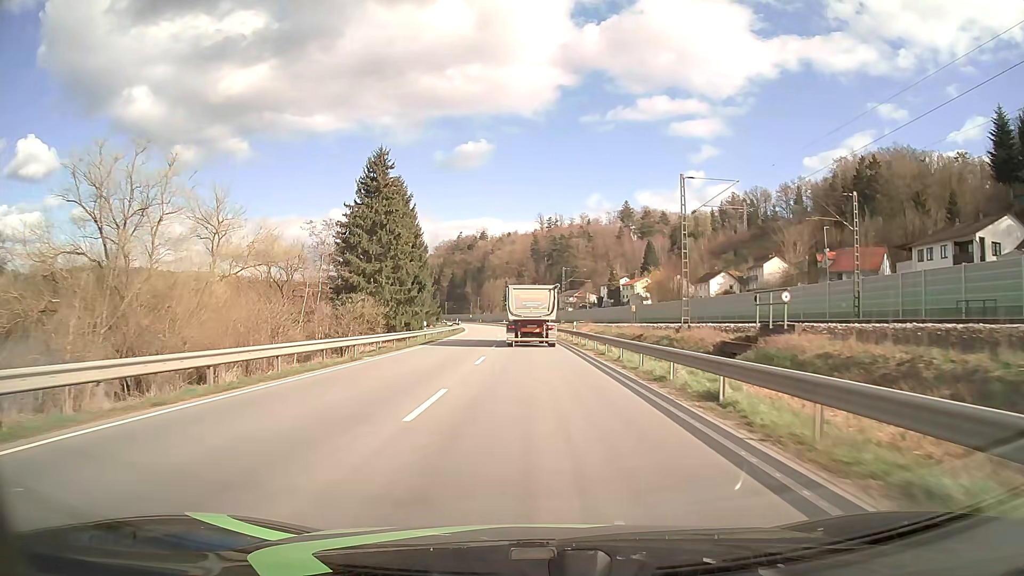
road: primary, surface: asphalt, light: Day
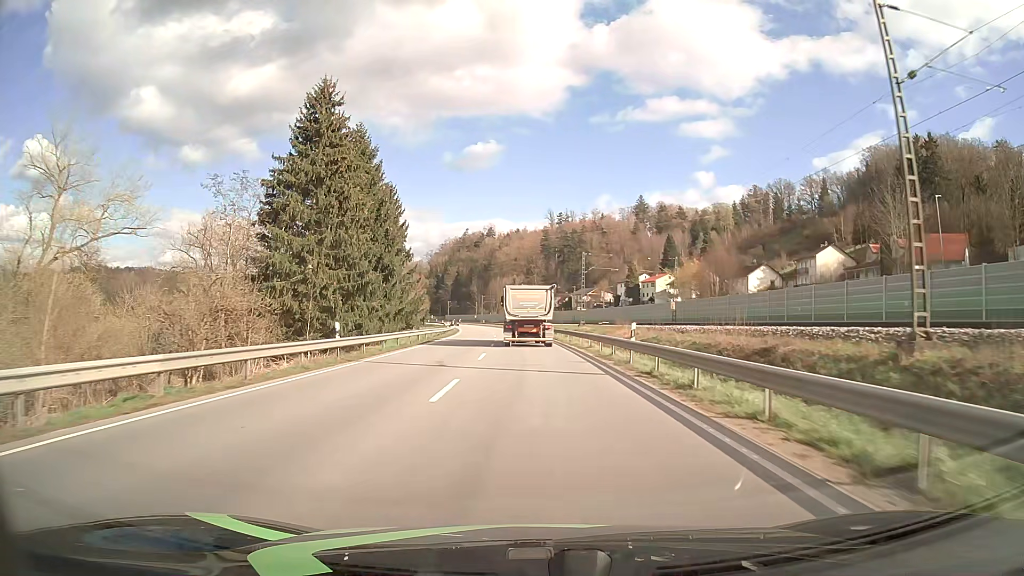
(-0.1, +22.3) m; -1°
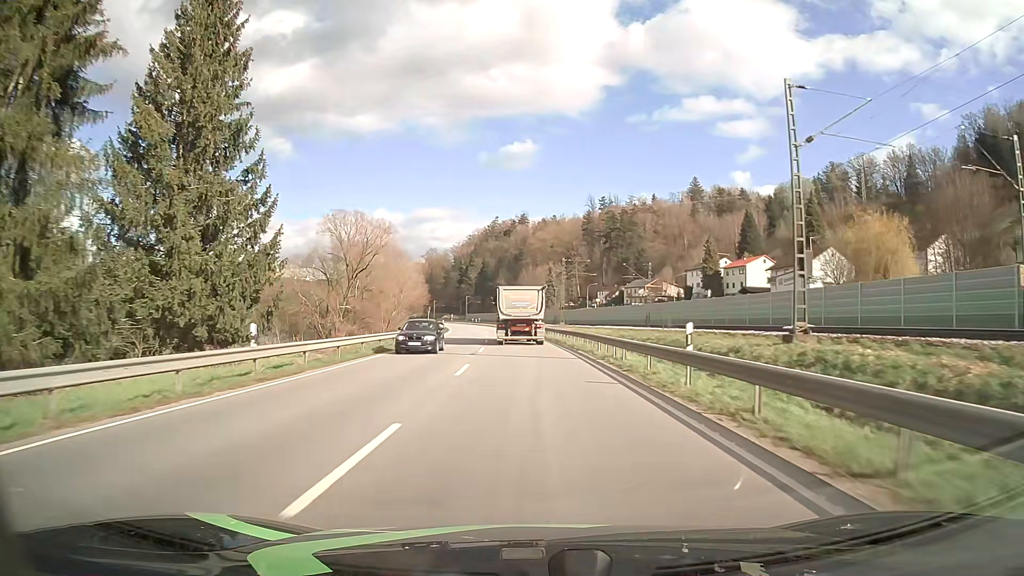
(-1.3, +55.8) m; -3°
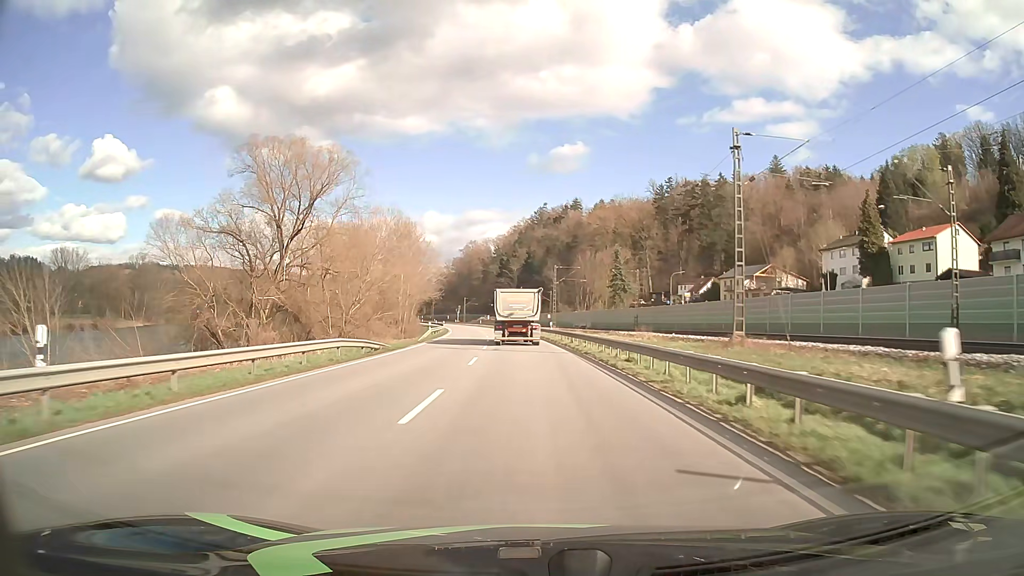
(-1.8, +57.1) m; -4°
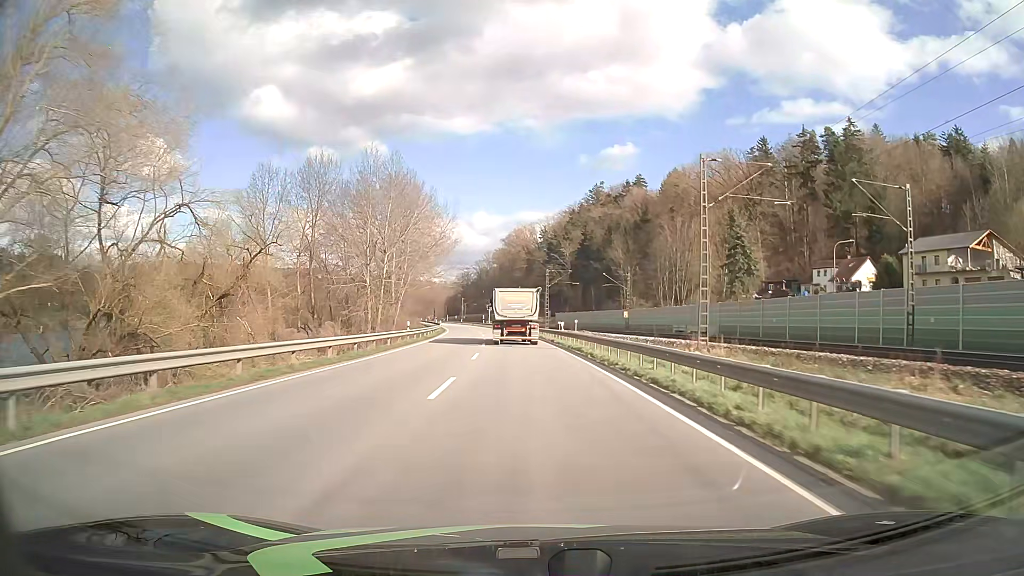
(-2.3, +58.7) m; -4°
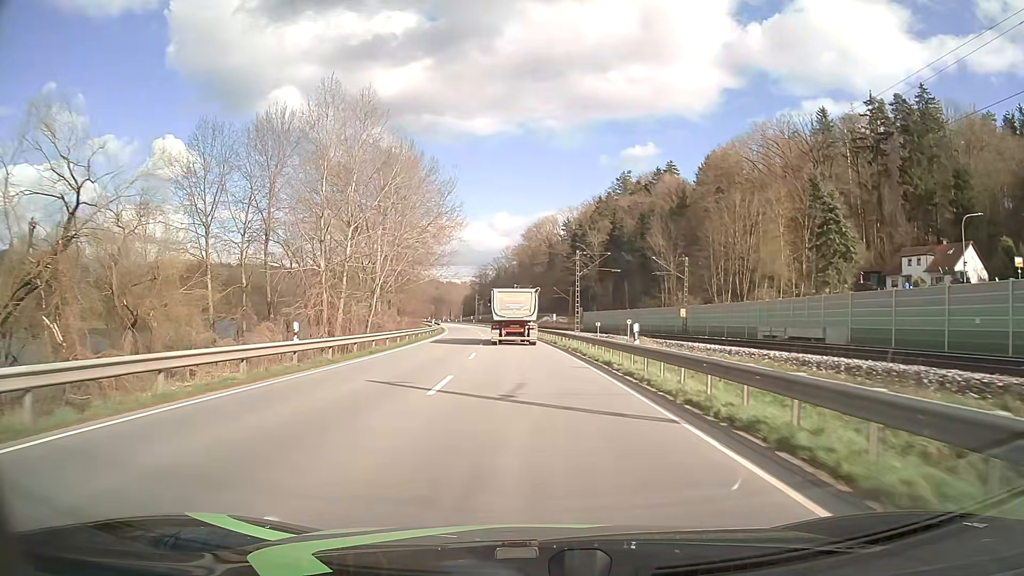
(-0.4, +23.8) m; -2°
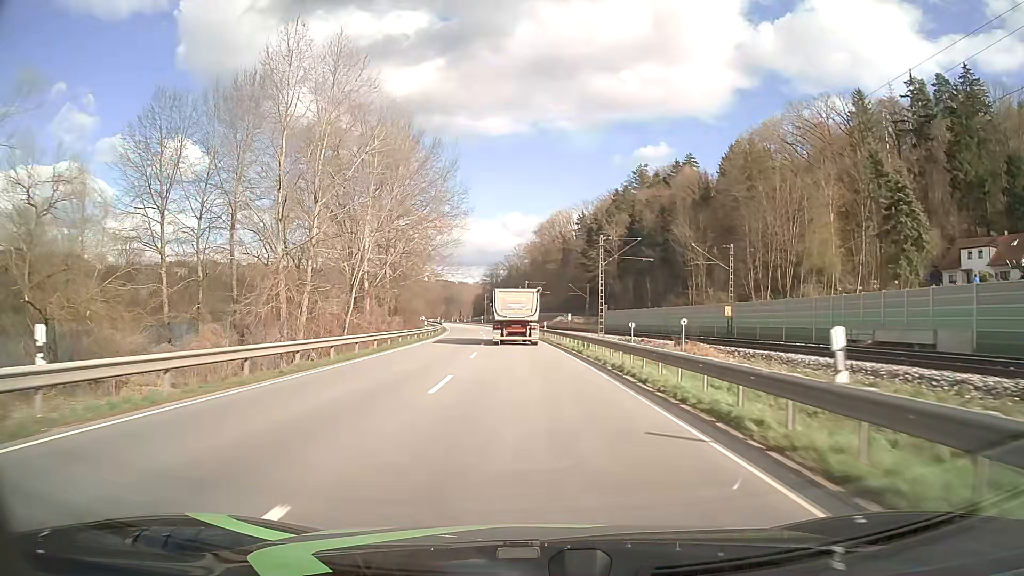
(-0.1, +12.0) m; -1°
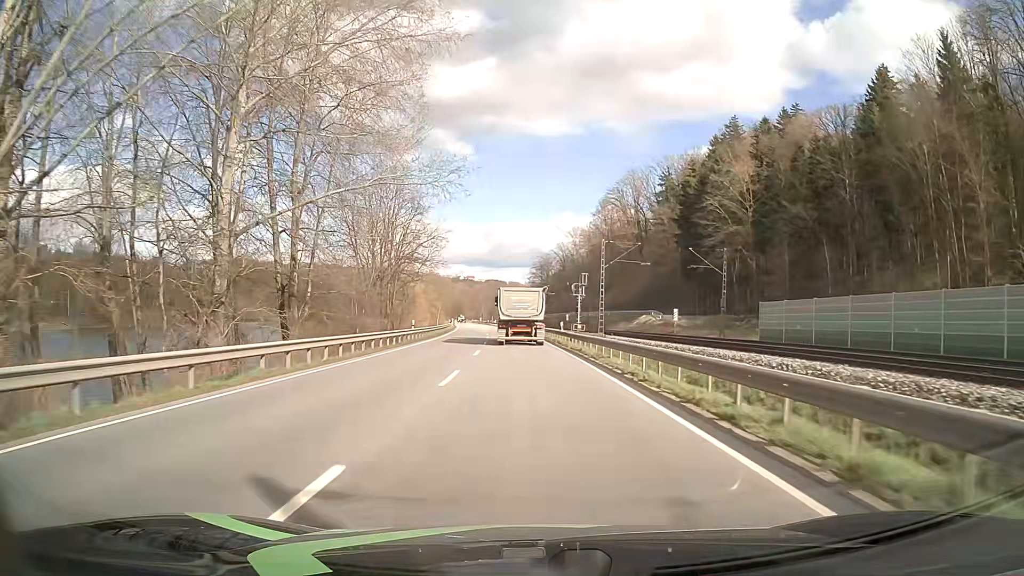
(-2.5, +59.9) m; -4°
(0, +10) (0, +20) (-1, +30) (-1, +40) (-1, +50) (-2, +60) (-3, +70) (-4, +80) (-4, +90) (-5, +100) m
